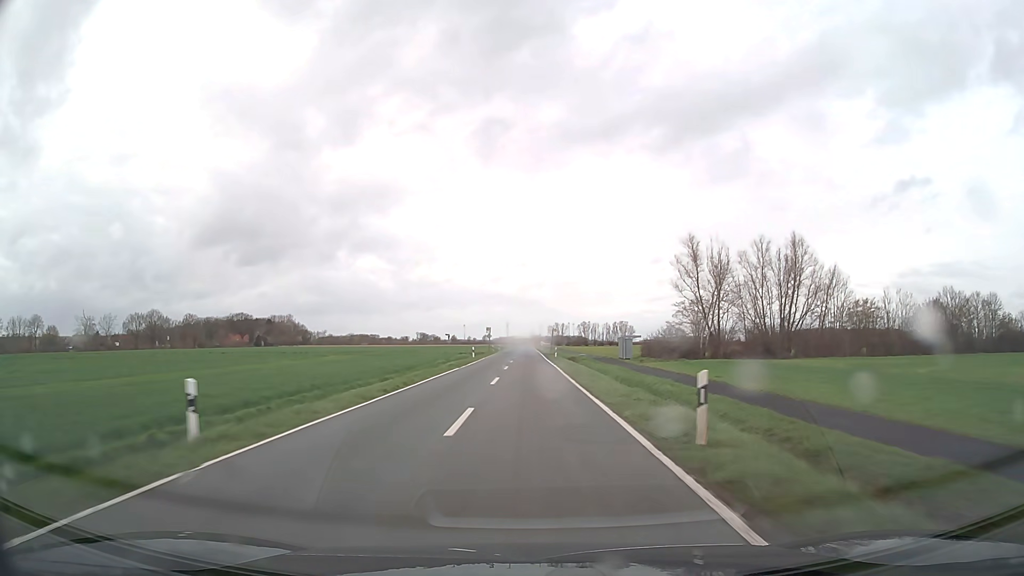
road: secondary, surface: asphalt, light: Day
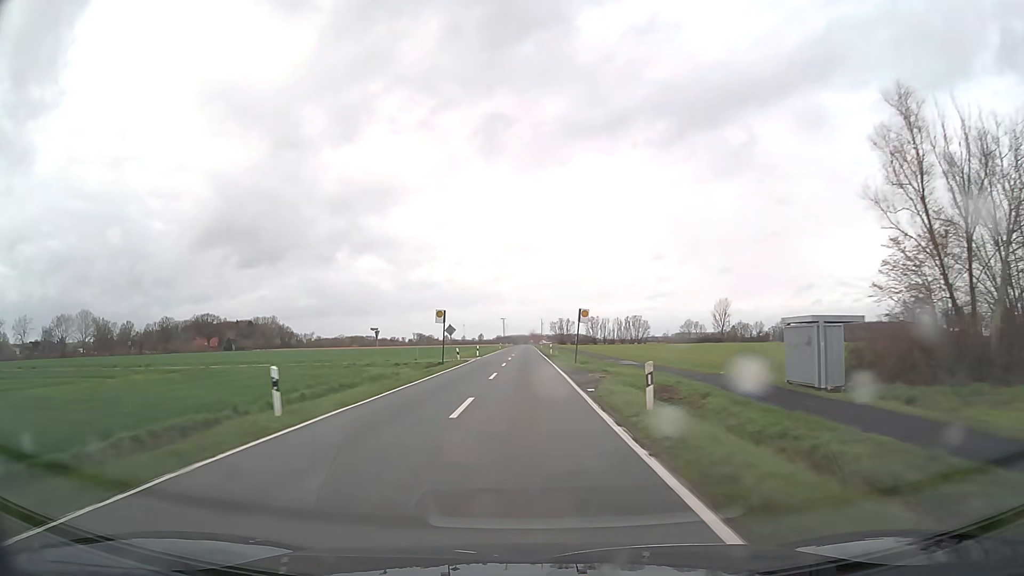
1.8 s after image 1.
(0.0, +46.3) m; 0°
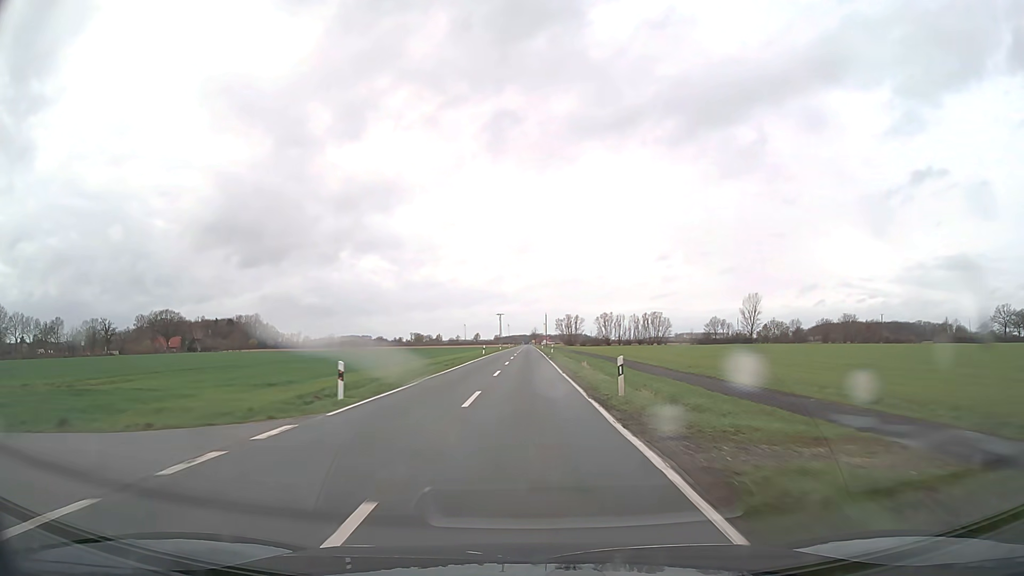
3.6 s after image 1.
(-0.2, +46.7) m; 0°
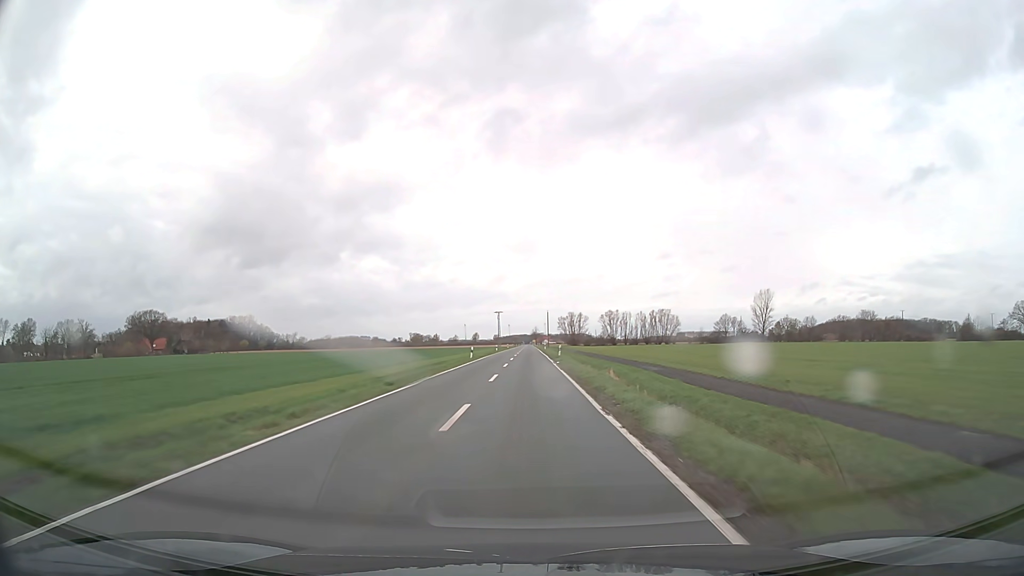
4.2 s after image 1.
(0.0, +15.6) m; 0°
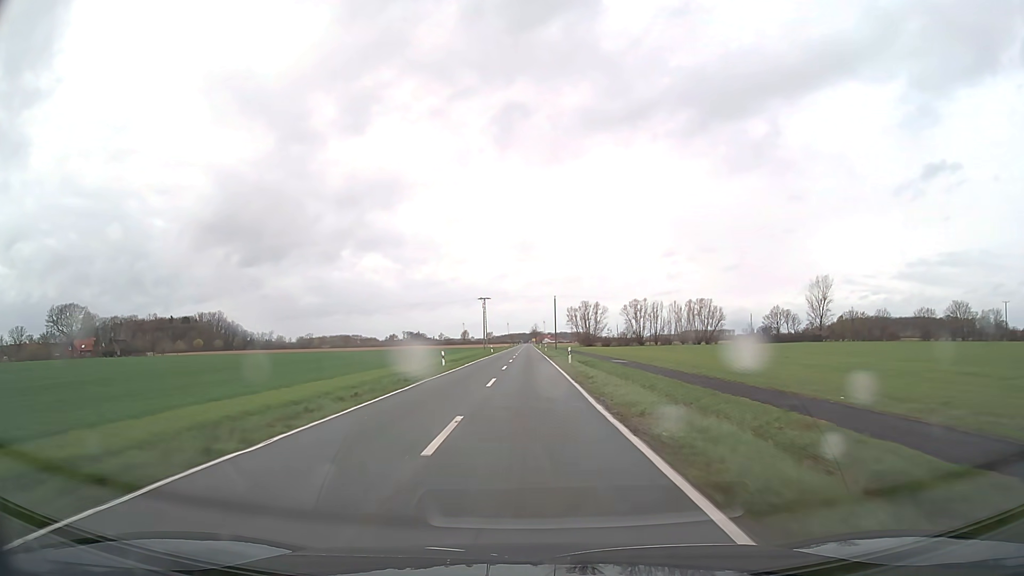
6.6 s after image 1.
(0.0, +62.7) m; 0°
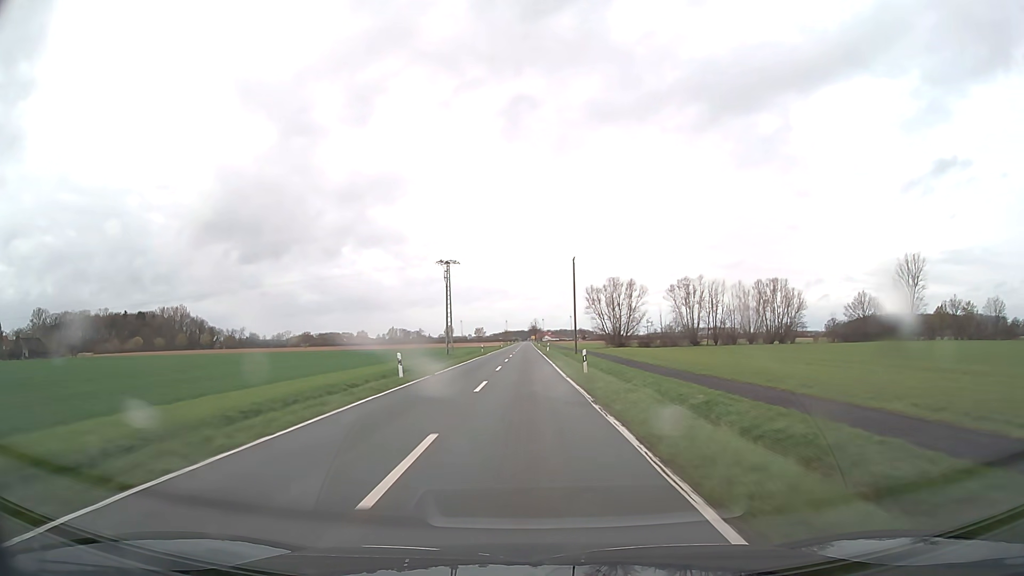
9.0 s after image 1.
(+0.1, +63.0) m; 0°
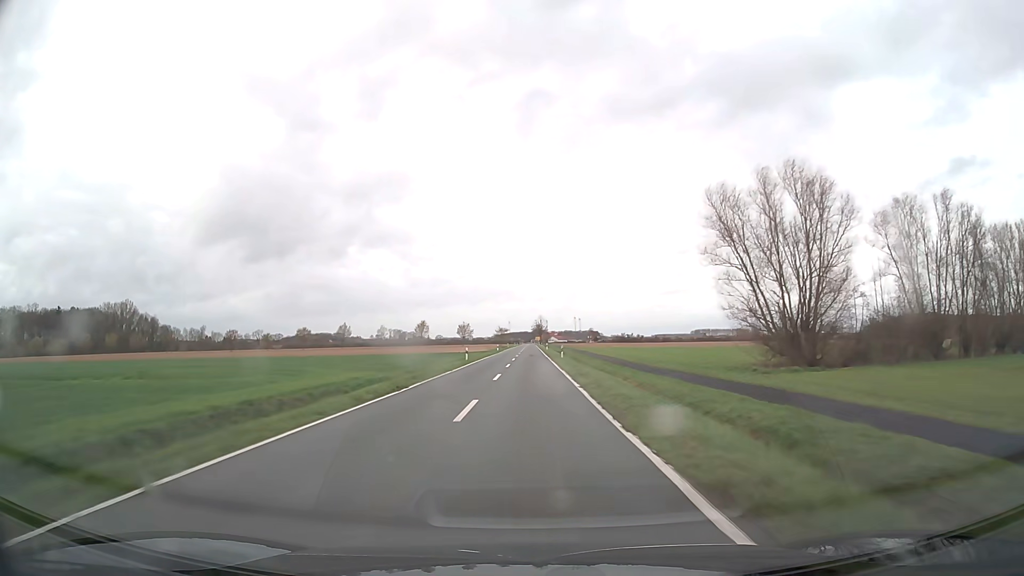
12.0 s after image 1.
(-0.4, +78.9) m; 0°
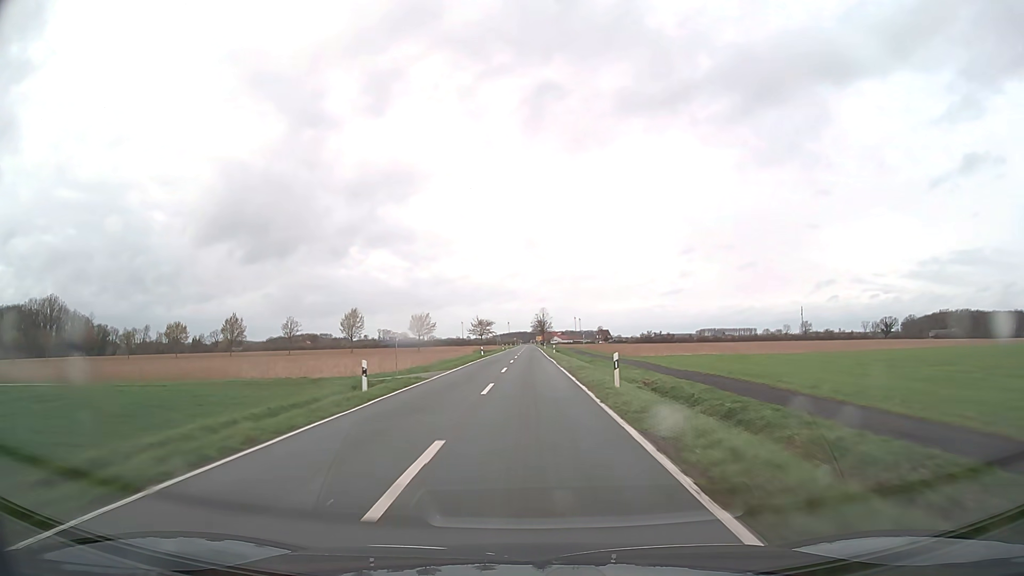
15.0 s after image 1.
(+0.3, +78.9) m; 0°
(0, +10) (0, +20) (0, +30) (0, +40) (0, +50) (0, +60) (0, +70) (0, +80) (0, +90) (0, +100) m
